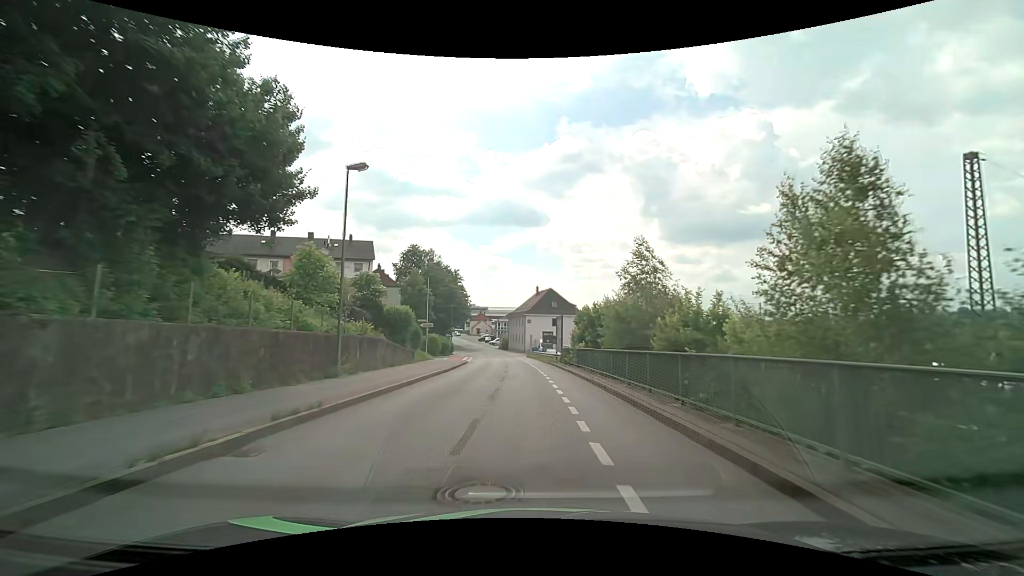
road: residential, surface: asphalt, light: Day
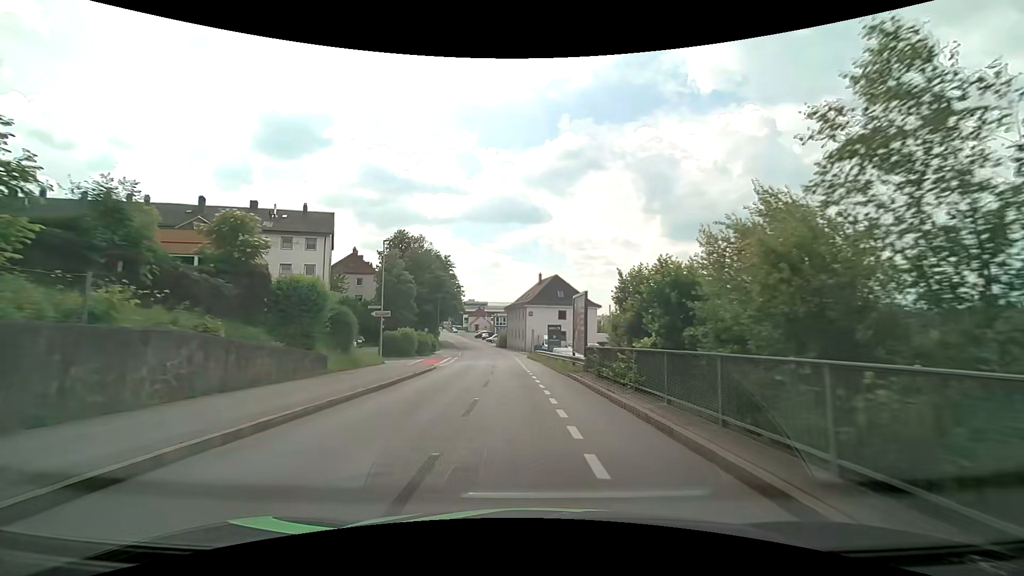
(0.0, +15.0) m; 0°
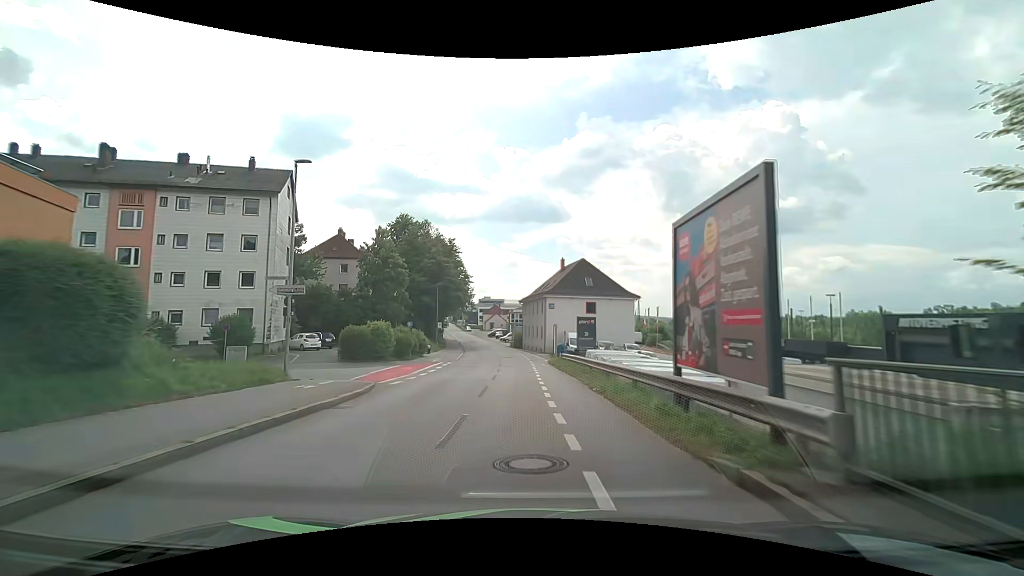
(-0.2, +14.9) m; -2°
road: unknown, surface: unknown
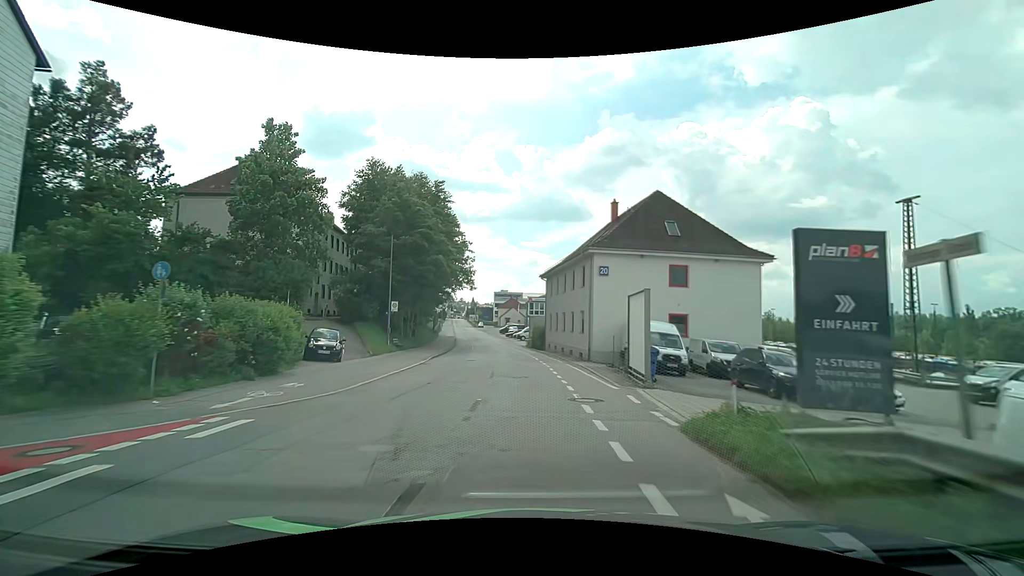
(-0.7, +28.6) m; -2°
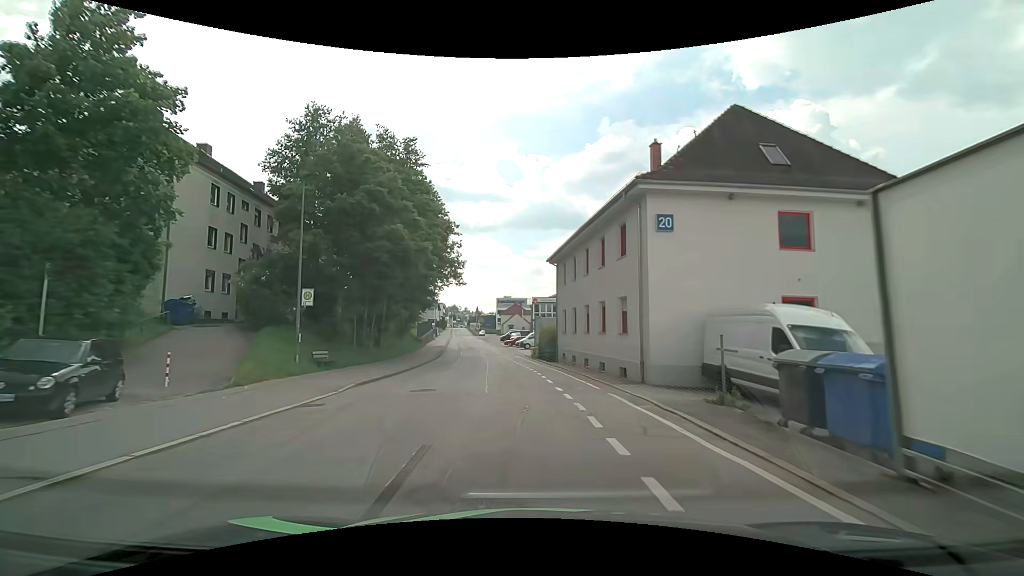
(-0.1, +13.7) m; -1°
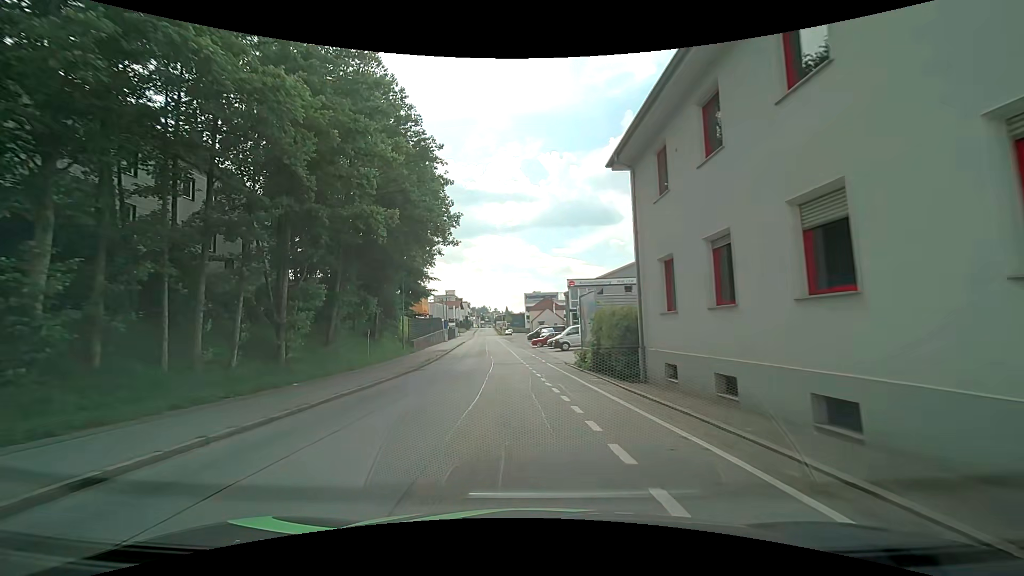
(-0.3, +19.6) m; -3°
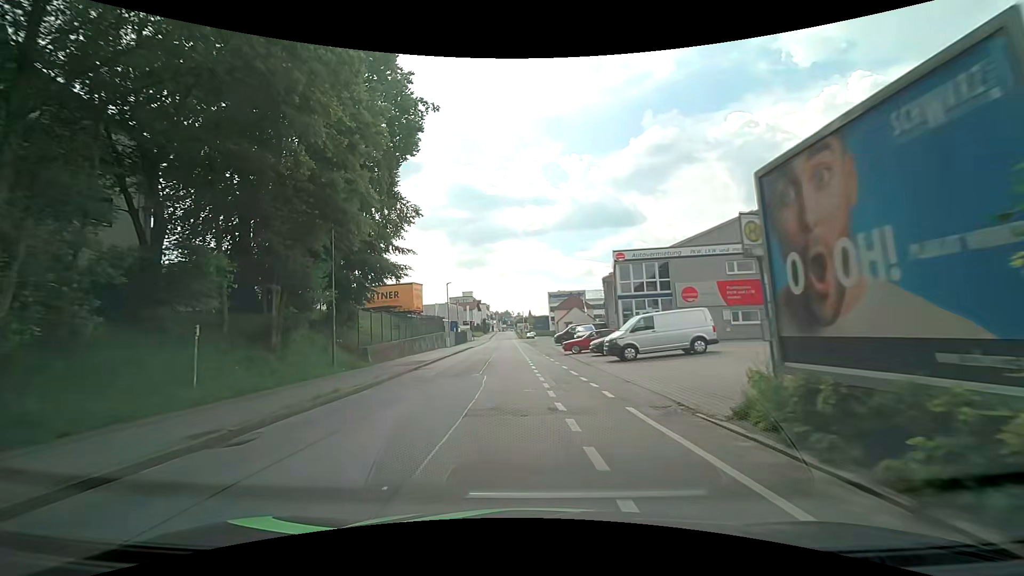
(-0.4, +18.6) m; -2°
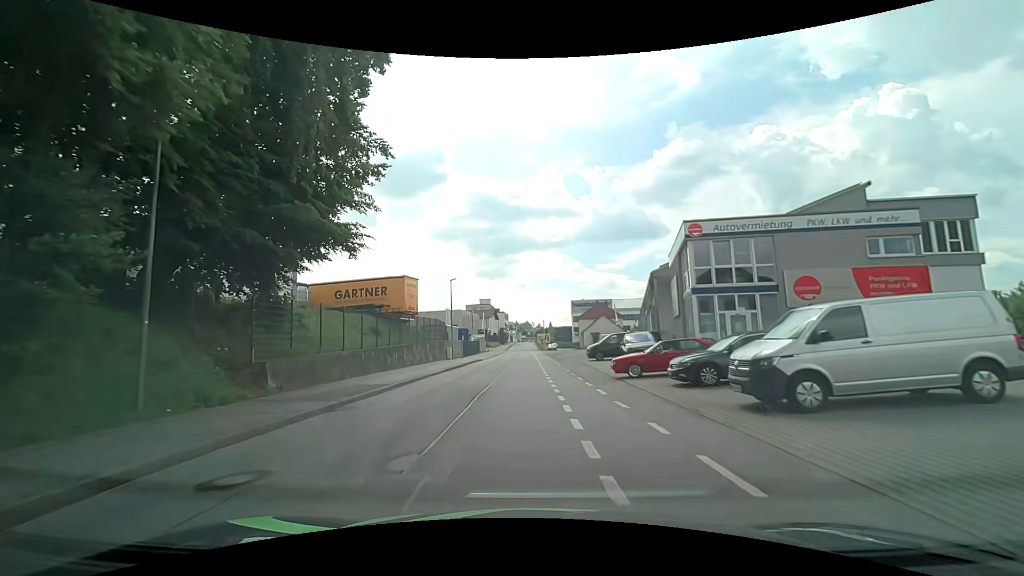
(-0.4, +12.5) m; -3°
(0, +10) (0, +20) (0, +30) (0, +40) (0, +50) (0, +60) (0, +70) (0, +80) (0, +90) (0, +100) m
